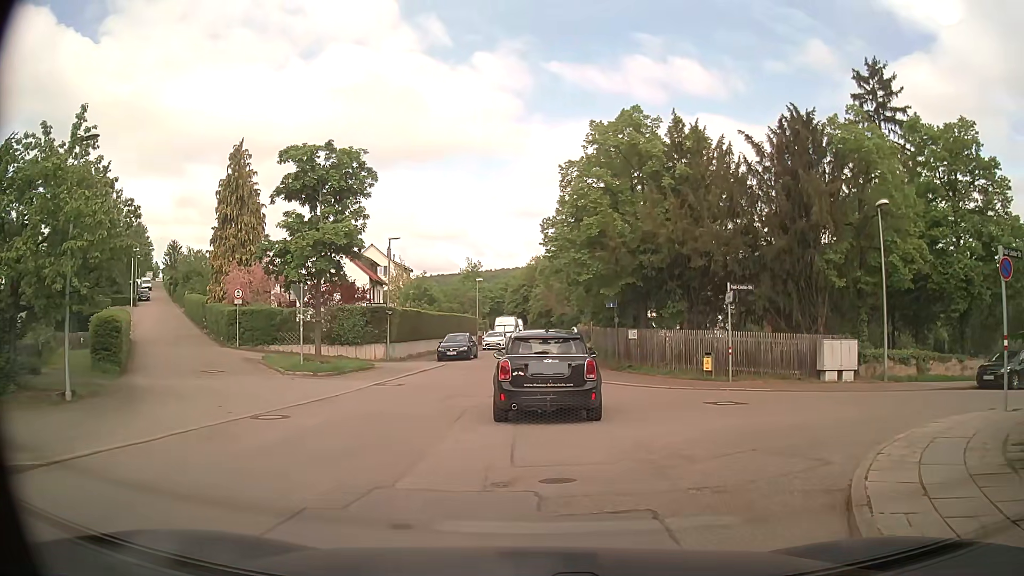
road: residential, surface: asphalt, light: Day
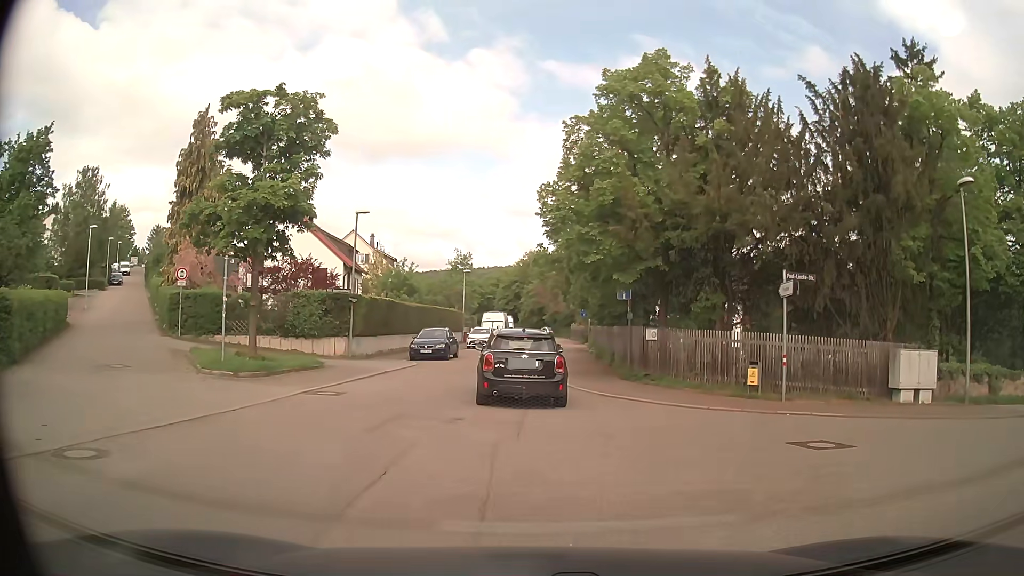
(+0.1, +5.7) m; +2°
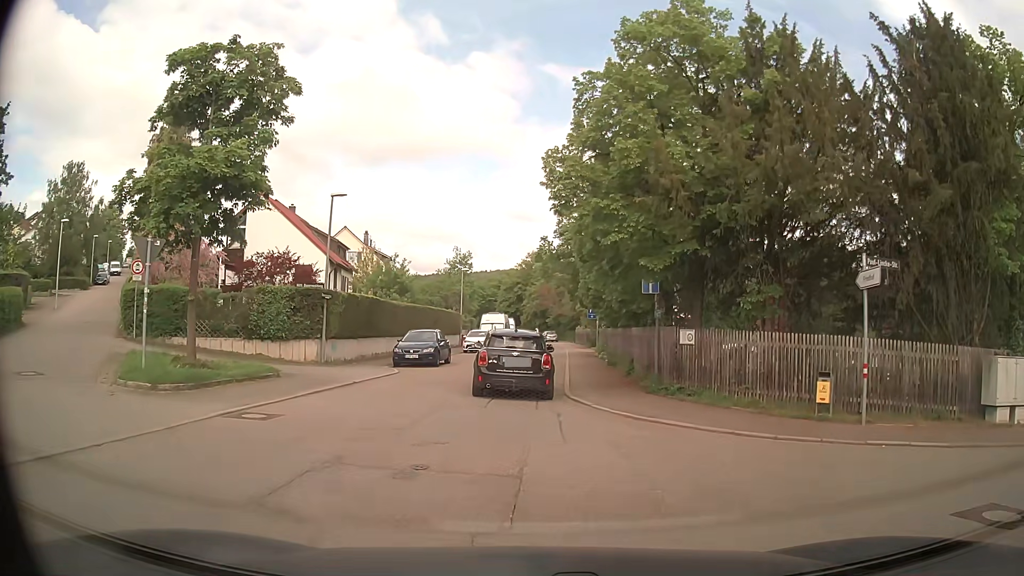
(0.0, +4.4) m; -1°
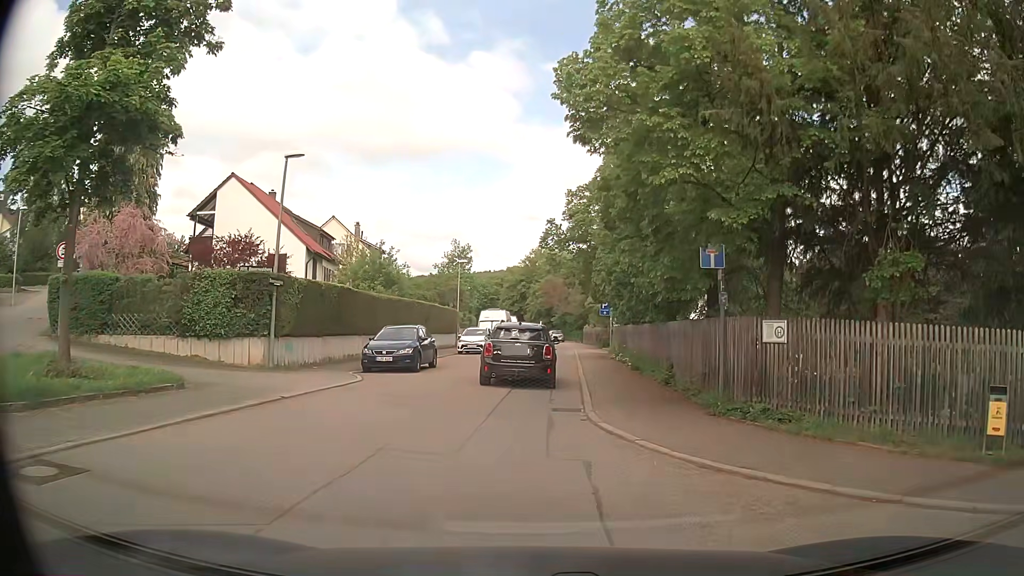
(0.0, +5.7) m; -1°
(0, +10) (0, +20) (+1, +30) (+2, +40) (+3, +50) (+3, +60) (+3, +70) (+2, +80) (0, +90) (-3, +99) m
